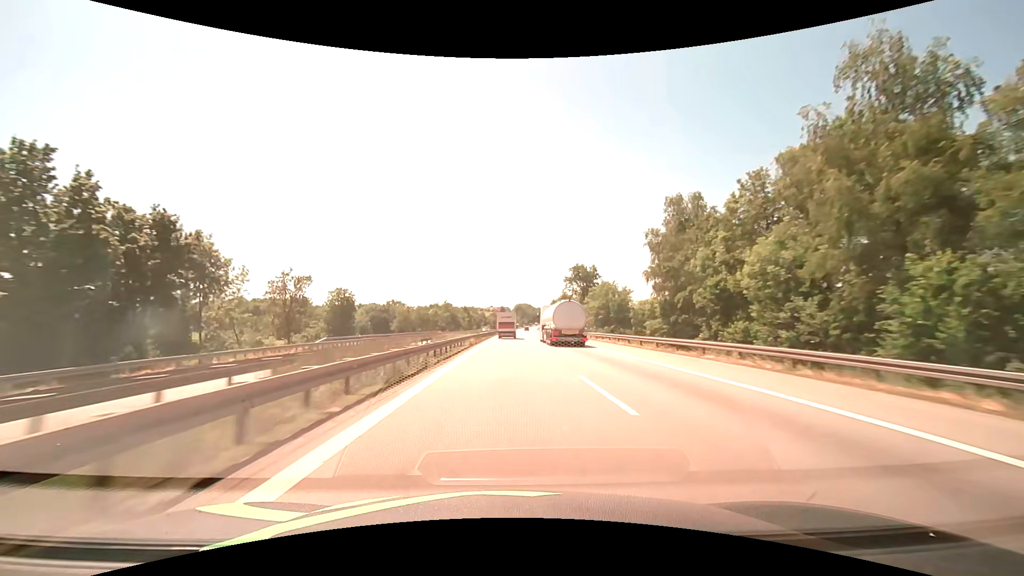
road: motorway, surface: asphalt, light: Day
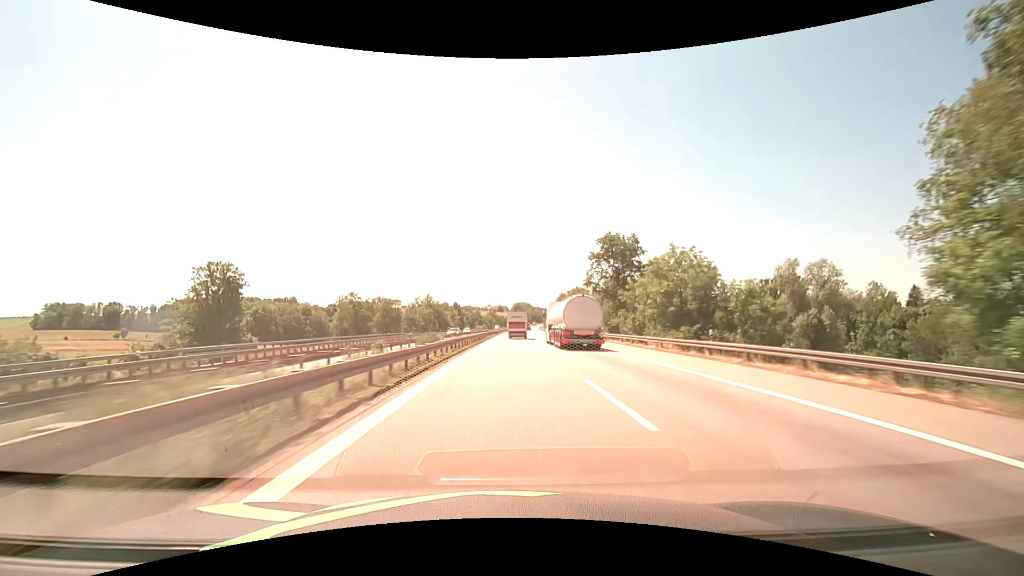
(0.0, +36.5) m; 0°
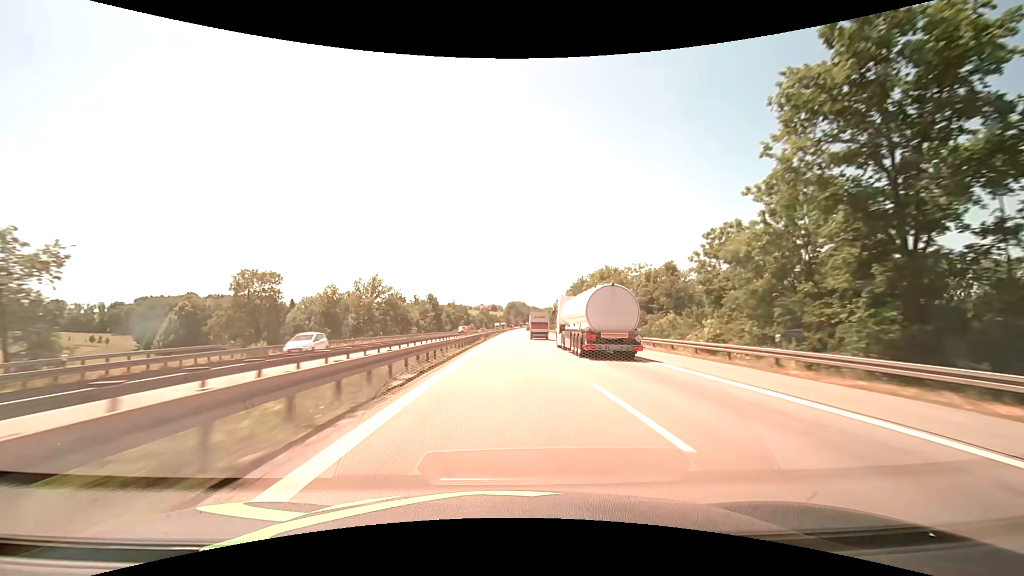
(+0.3, +54.4) m; +1°
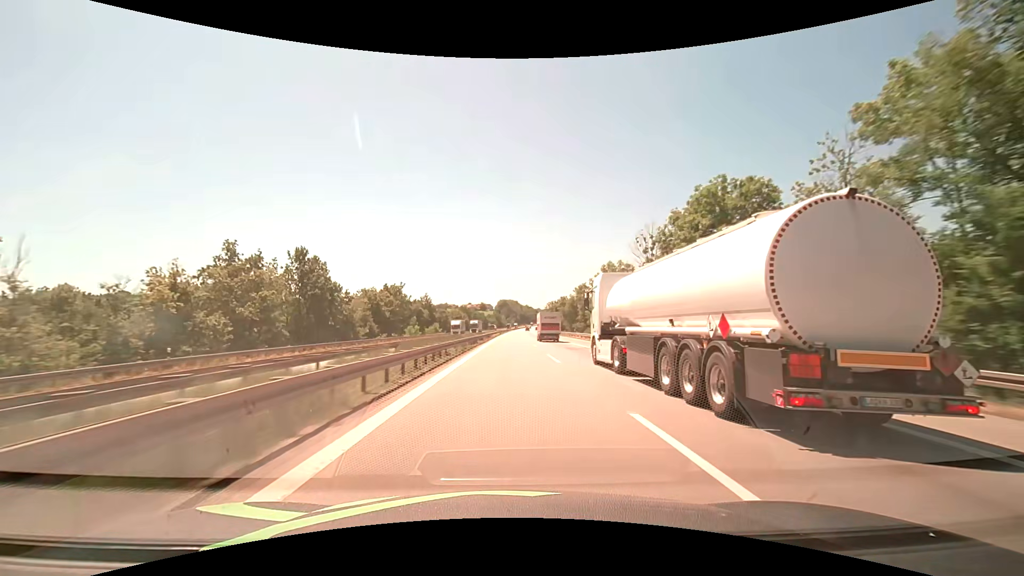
(+1.0, +92.8) m; +1°
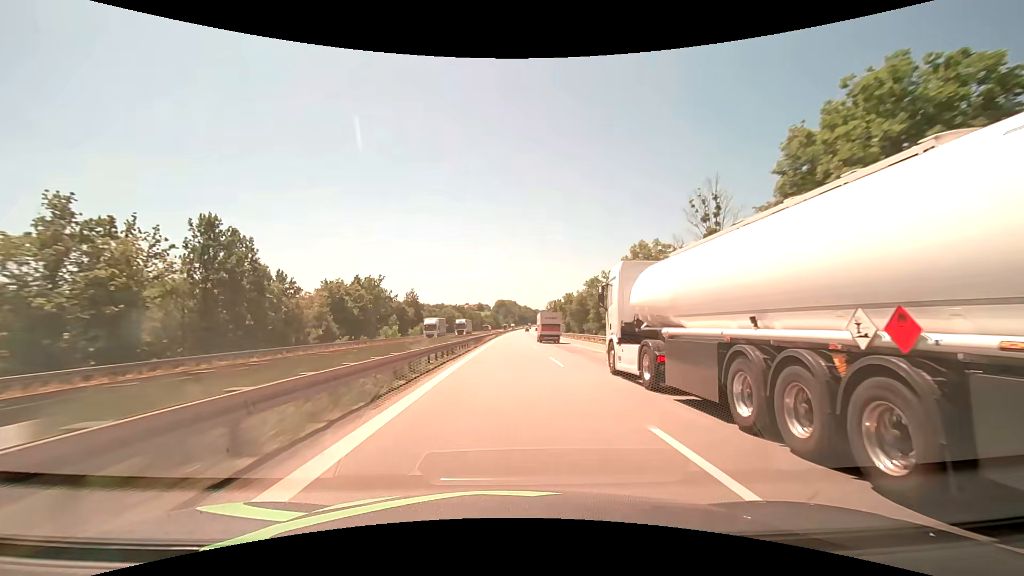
(0.0, +19.2) m; 0°
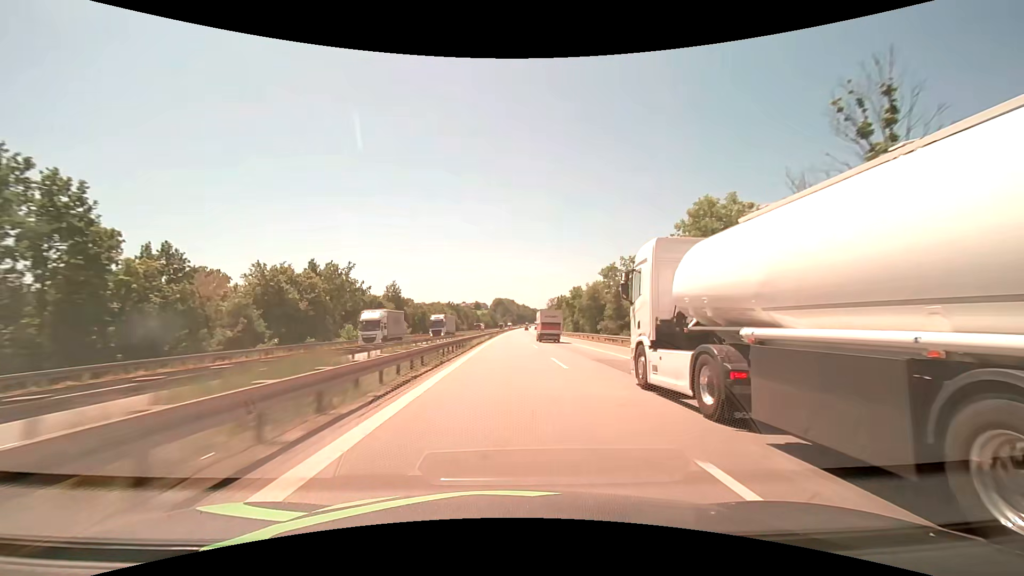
(0.0, +19.5) m; 0°
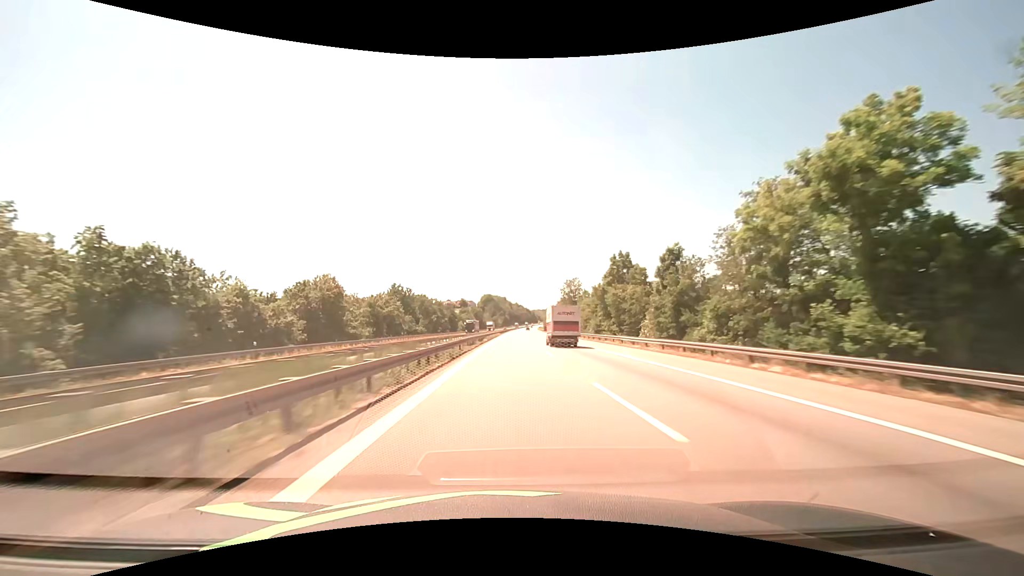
(+0.8, +99.8) m; +1°
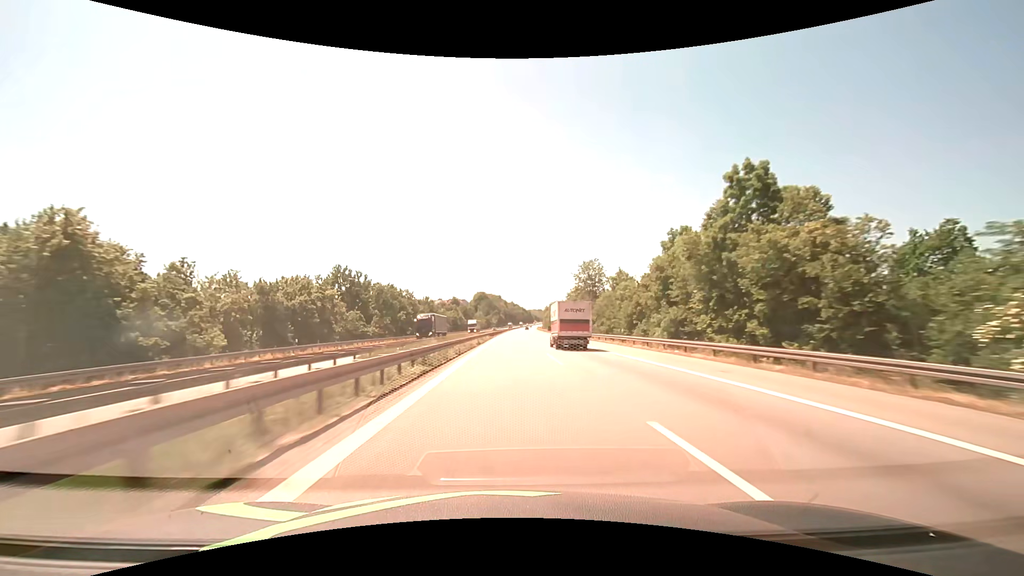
(+0.2, +40.6) m; +1°
(0, +10) (0, +20) (0, +30) (0, +40) (0, +50) (0, +60) (0, +70) (0, +80) (+1, +90) (+1, +100) m
